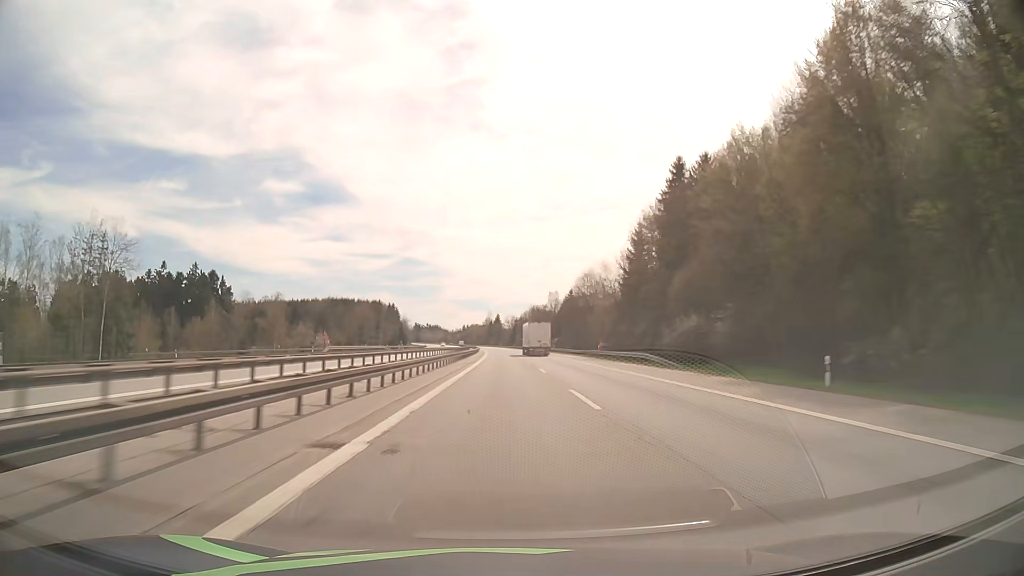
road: motorway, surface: asphalt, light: Day
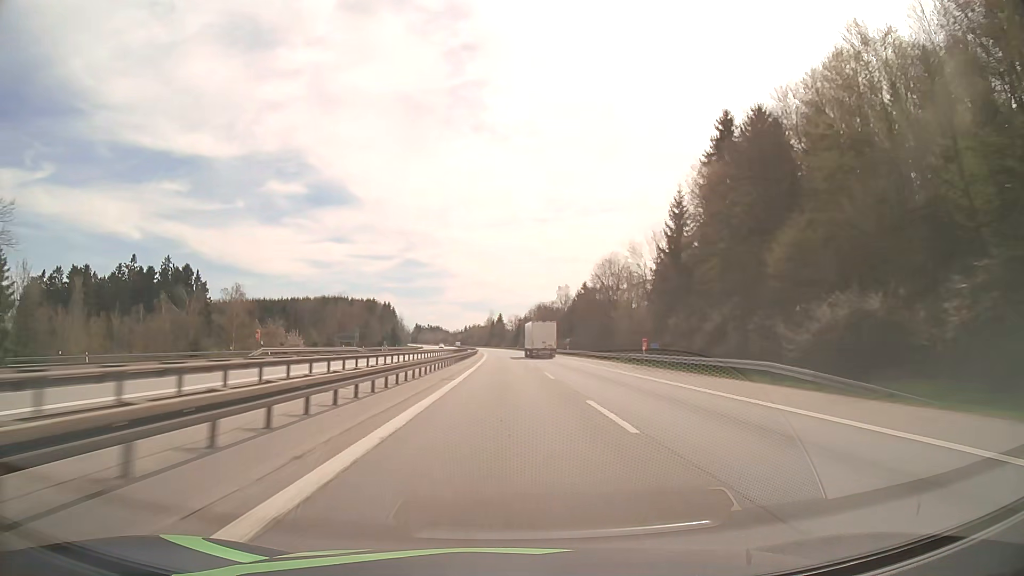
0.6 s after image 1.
(-0.1, +21.8) m; 0°
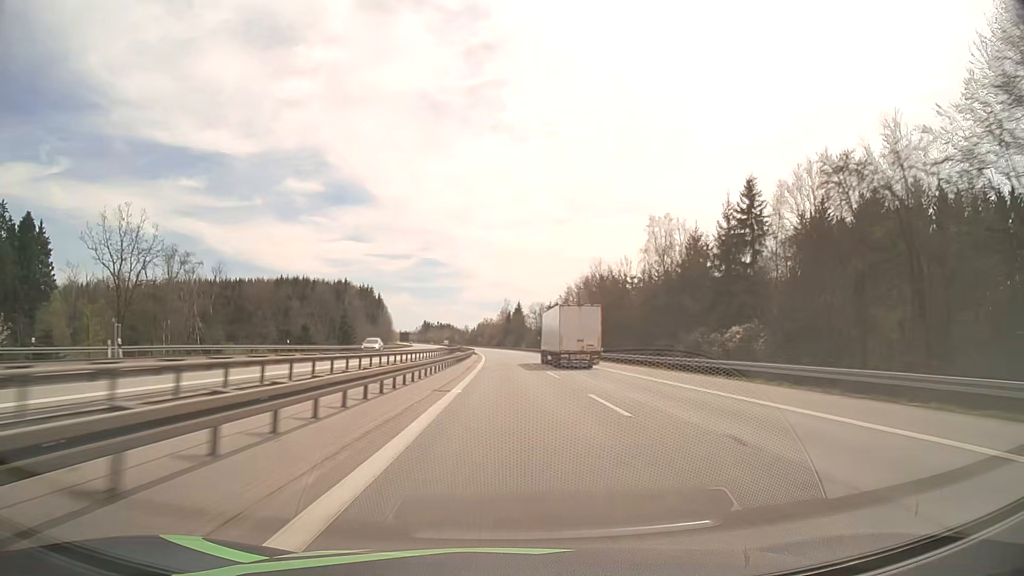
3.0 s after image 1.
(-1.1, +86.8) m; -1°
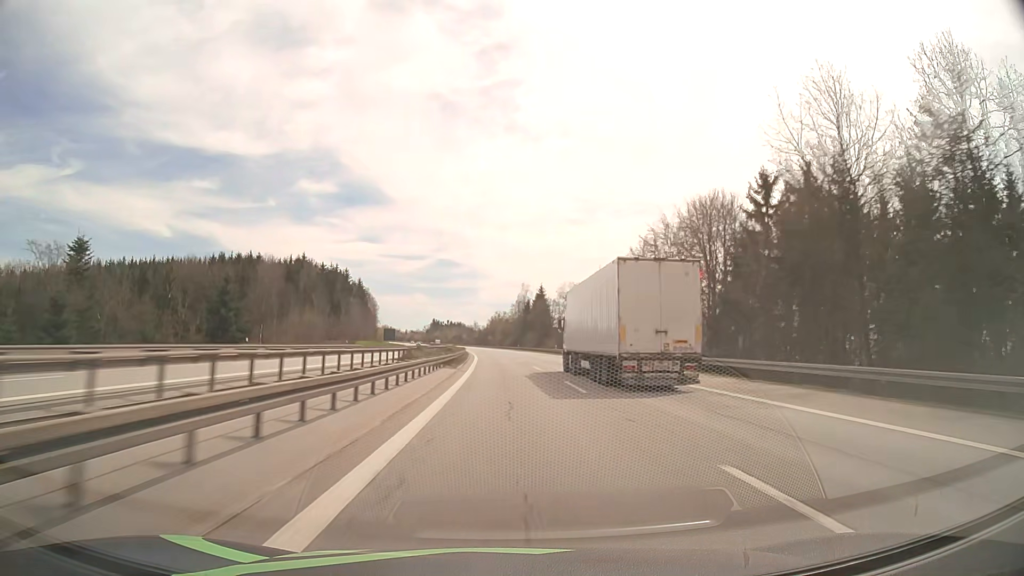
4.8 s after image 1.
(-0.6, +64.7) m; -1°
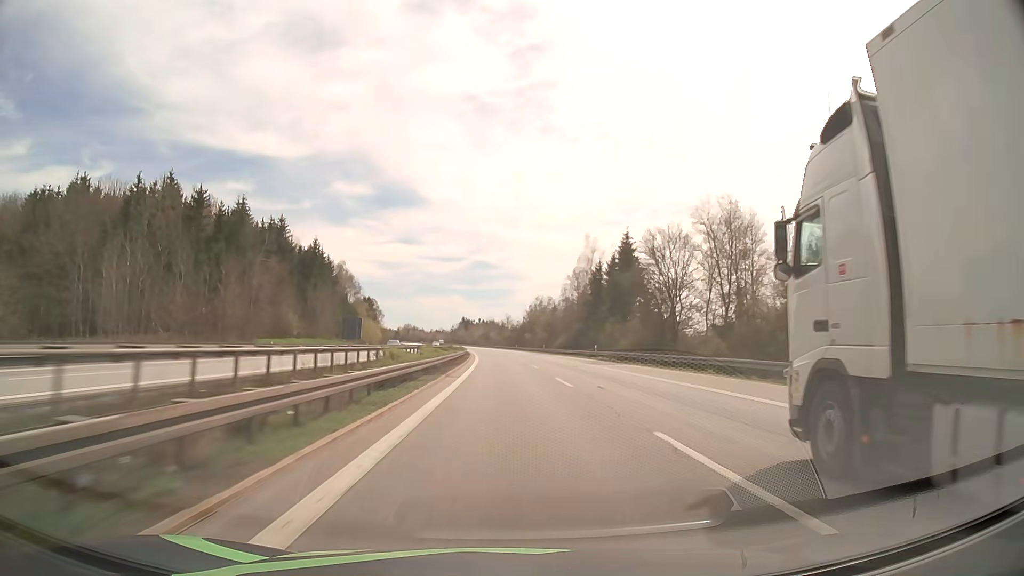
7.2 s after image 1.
(-2.3, +85.7) m; -3°
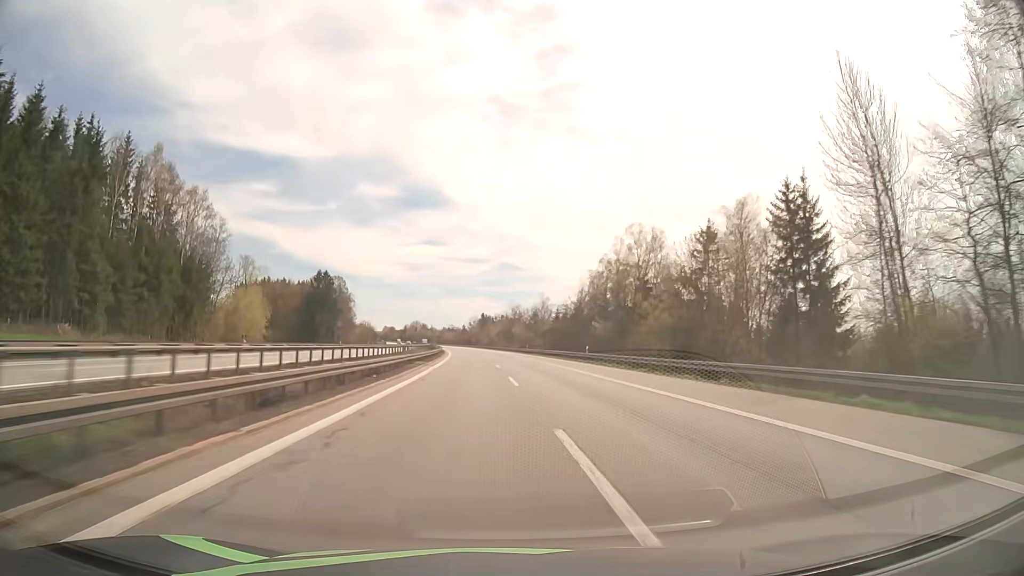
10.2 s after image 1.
(-2.2, +106.2) m; -2°
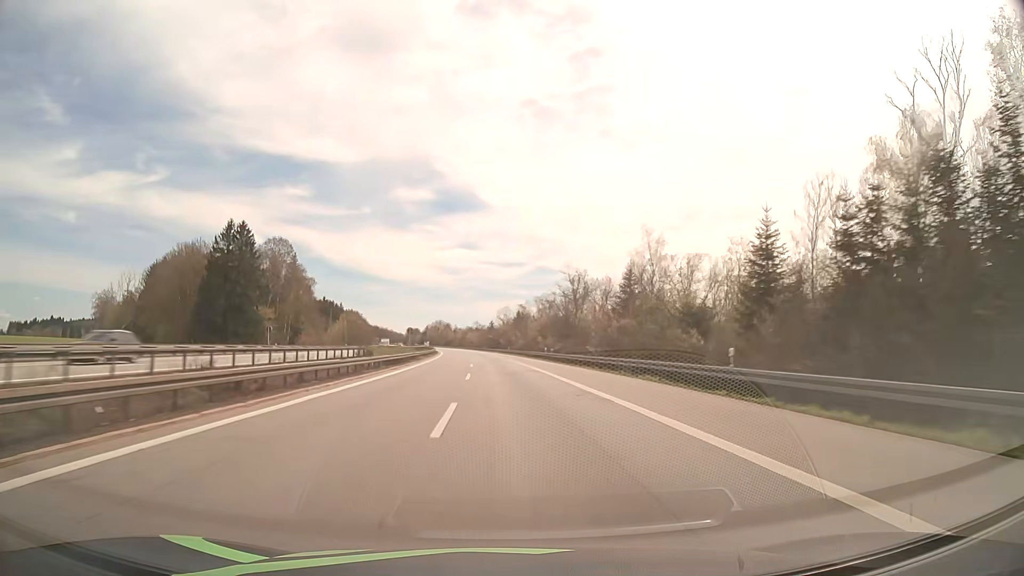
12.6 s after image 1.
(-2.3, +84.2) m; -3°
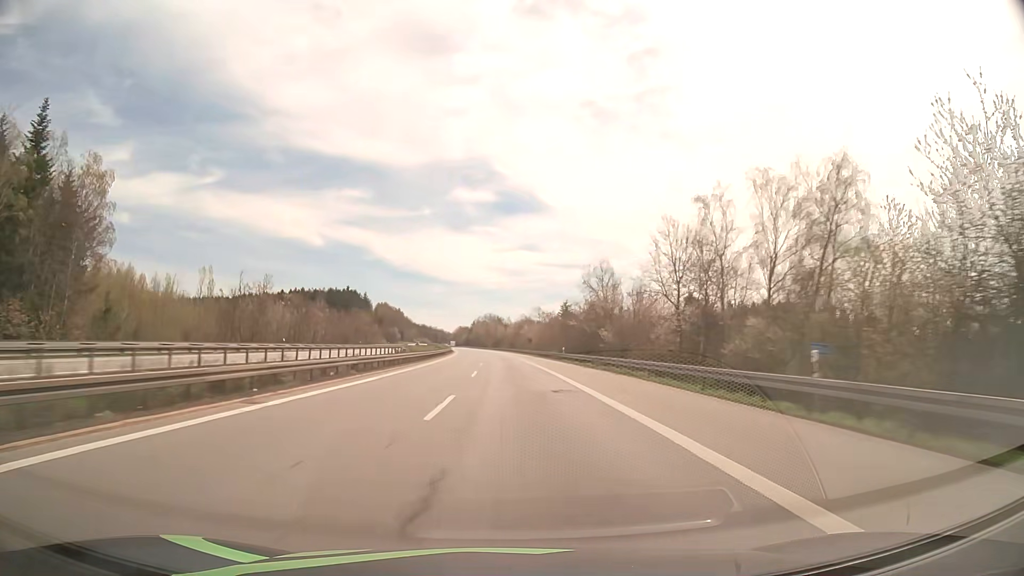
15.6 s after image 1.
(-4.6, +105.5) m; -5°
(0, +10) (0, +20) (0, +30) (0, +40) (0, +50) (-1, +60) (-1, +70) (-1, +80) (-2, +90) (-2, +100) m
